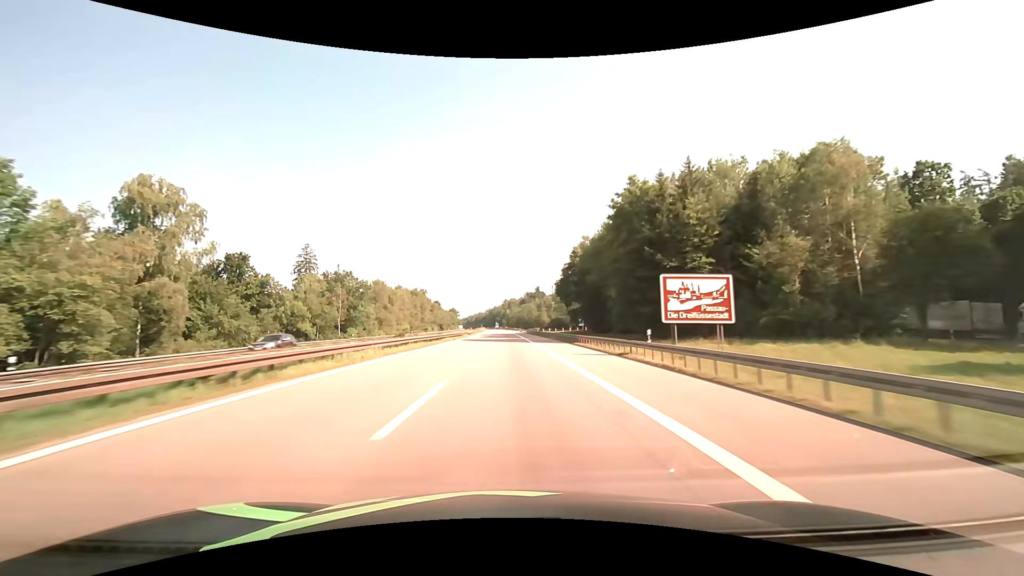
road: motorway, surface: asphalt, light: Day
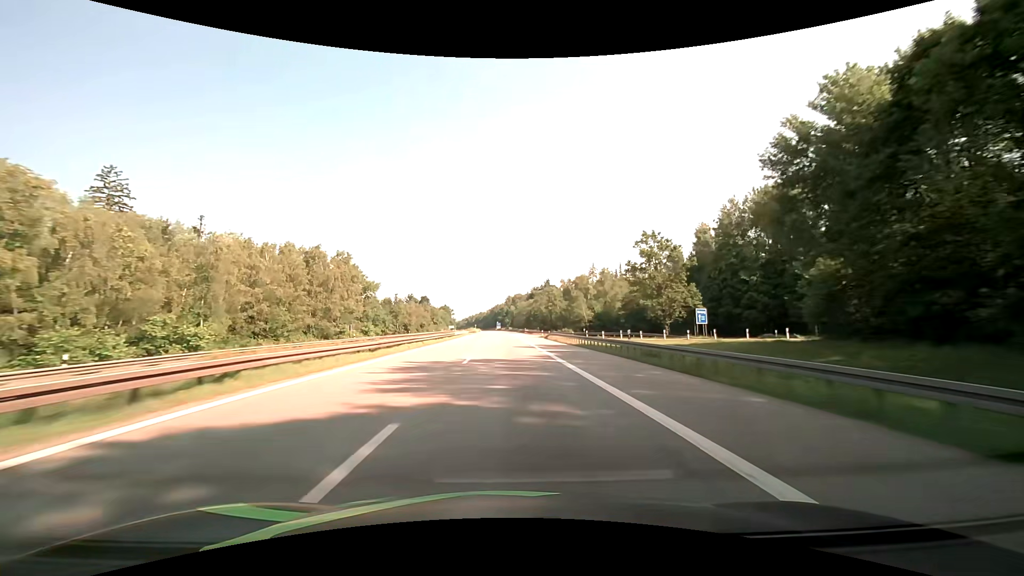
(-0.5, +95.1) m; 0°
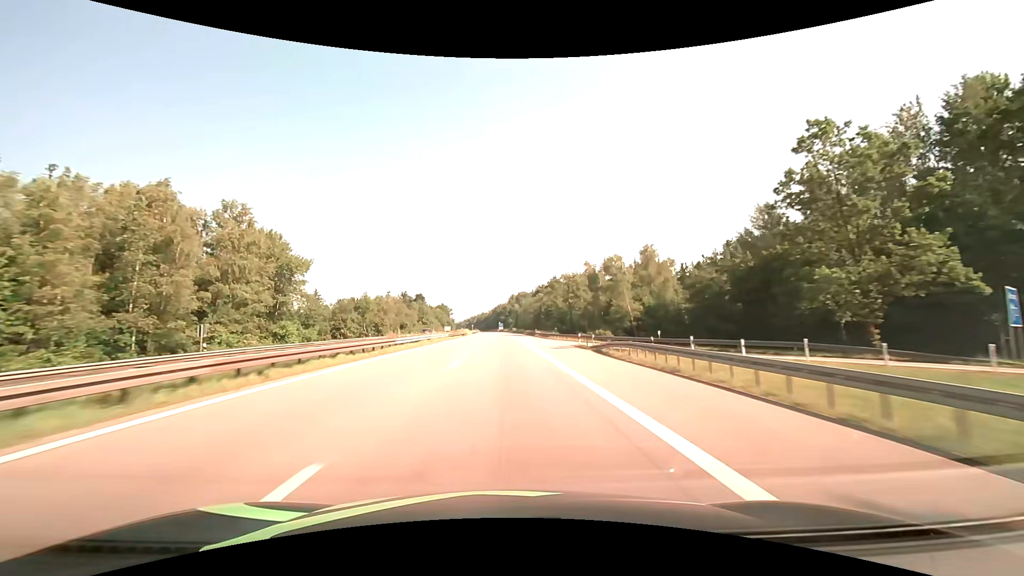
(-0.1, +38.1) m; 0°
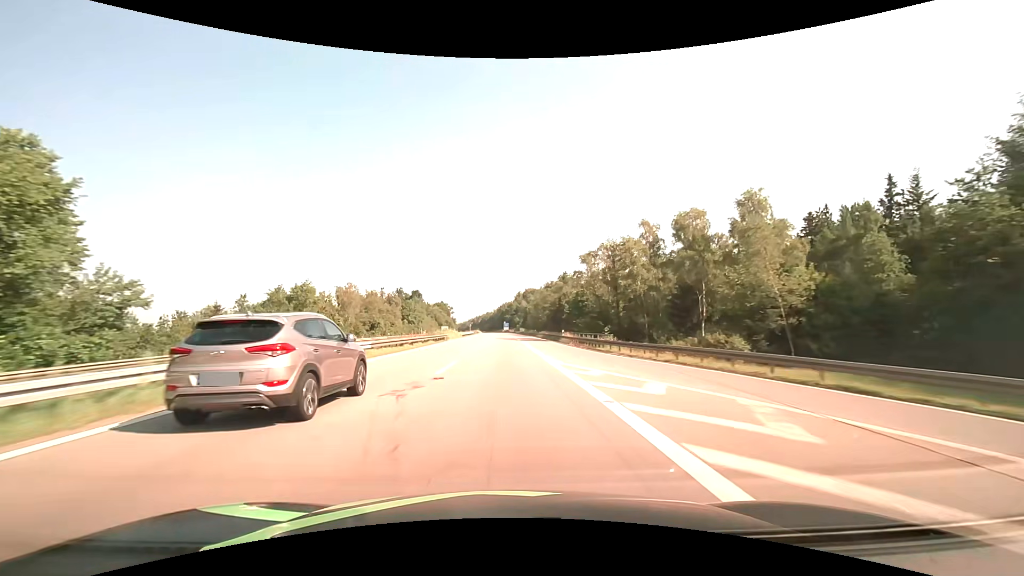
(-0.3, +38.0) m; -1°
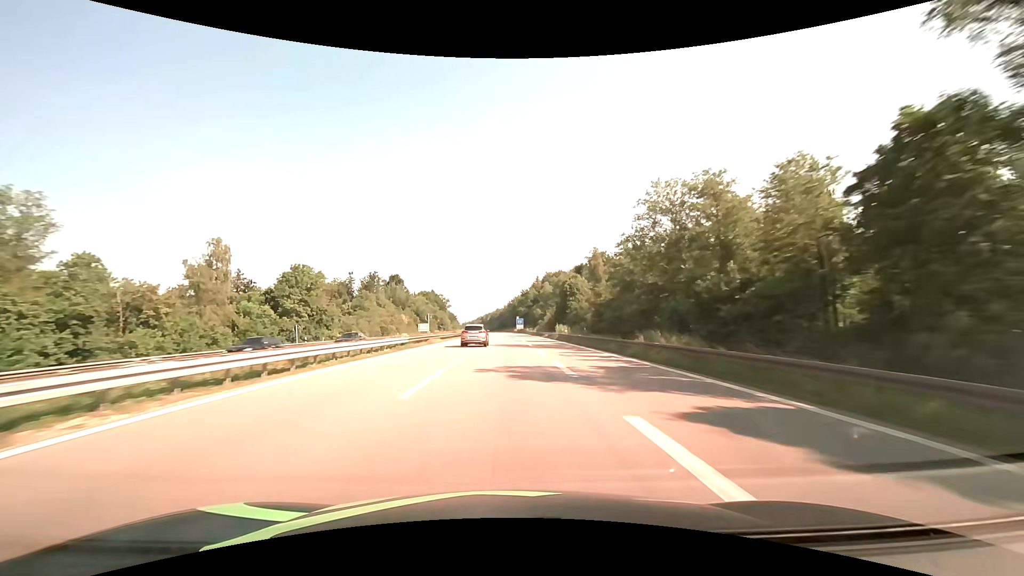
(-1.1, +95.1) m; -1°
(0, +10) (0, +20) (0, +30) (0, +40) (0, +50) (0, +60) (-1, +70) (-1, +80) (-1, +90) (-1, +100) m
